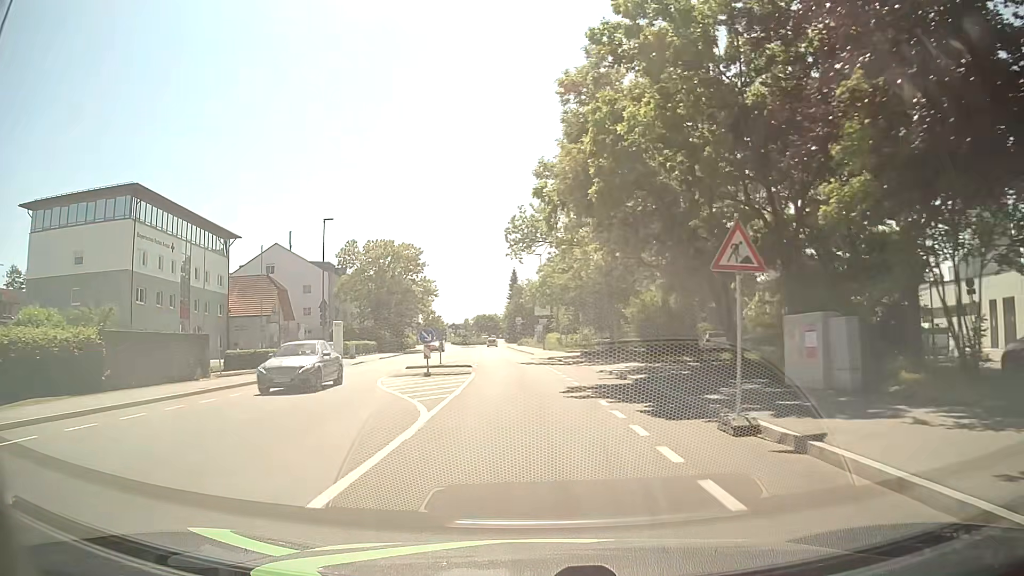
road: tertiary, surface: asphalt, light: Day
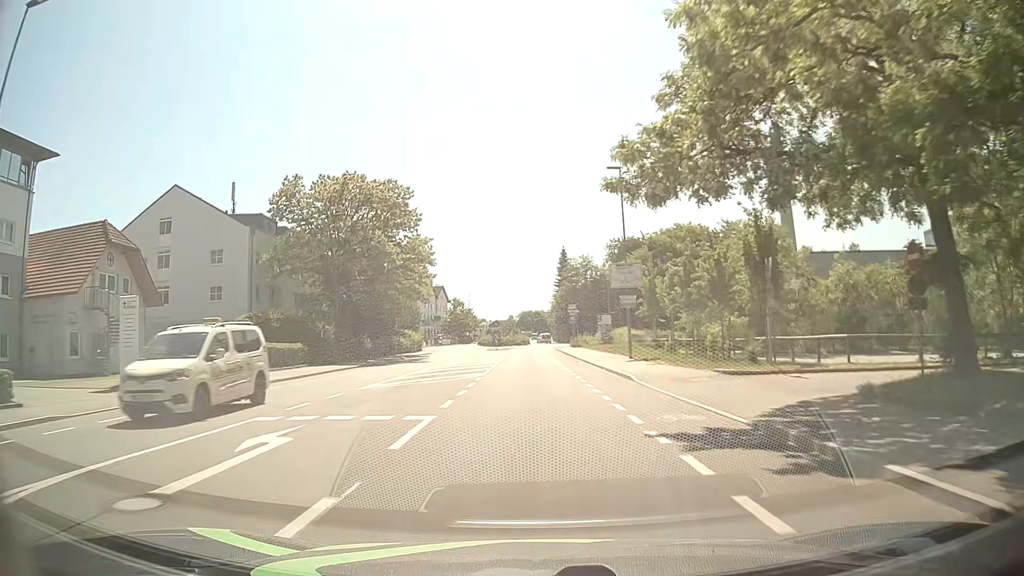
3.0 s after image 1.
(-1.6, +36.9) m; -4°
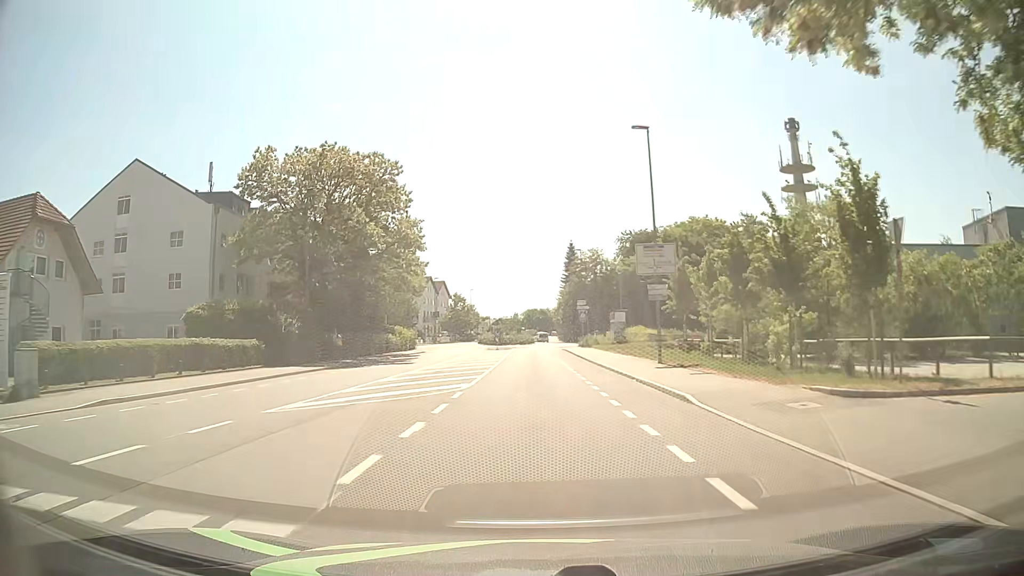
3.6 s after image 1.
(0.0, +7.3) m; -1°
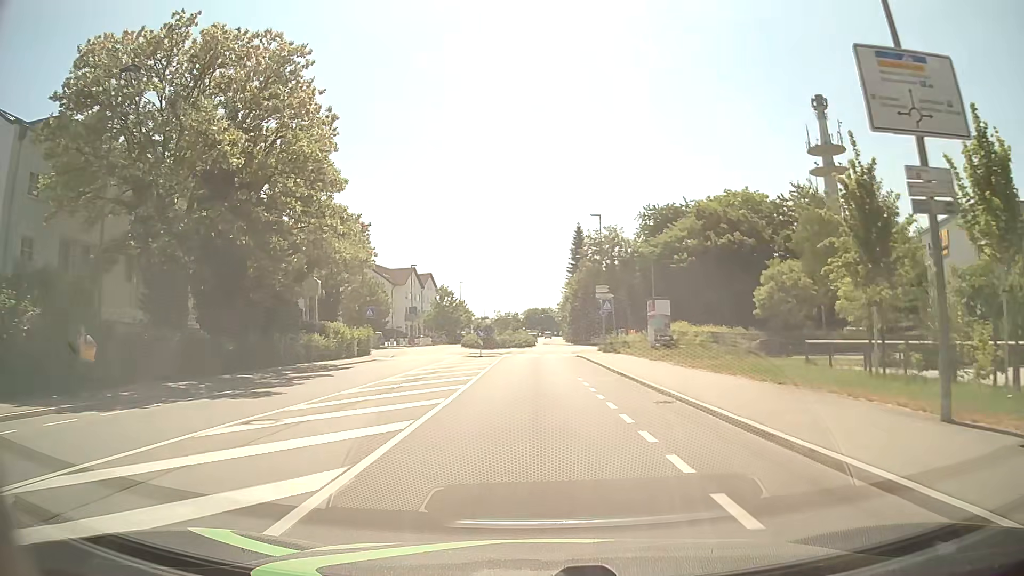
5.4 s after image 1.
(0.0, +20.5) m; 0°
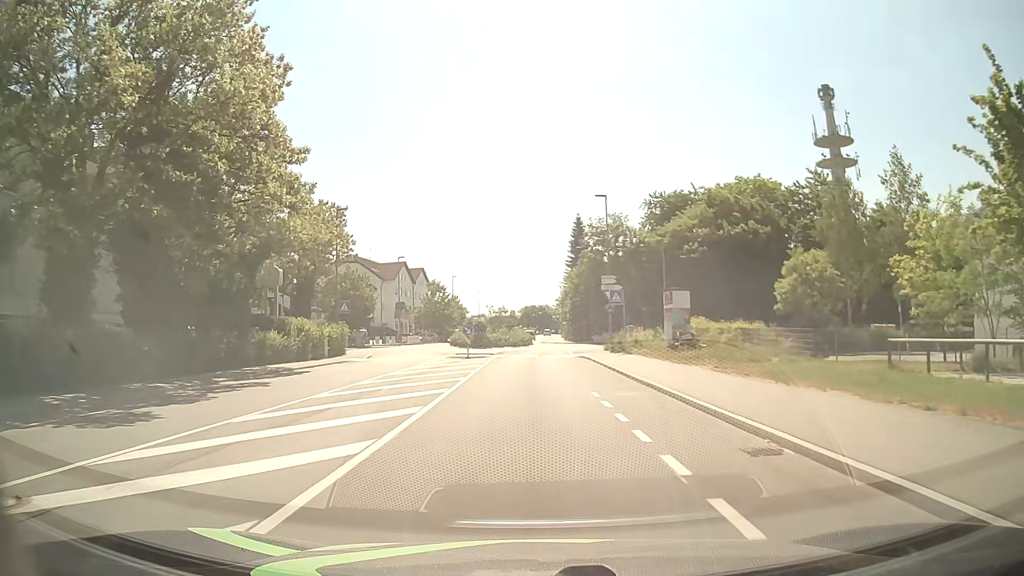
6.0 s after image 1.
(0.0, +6.3) m; 0°
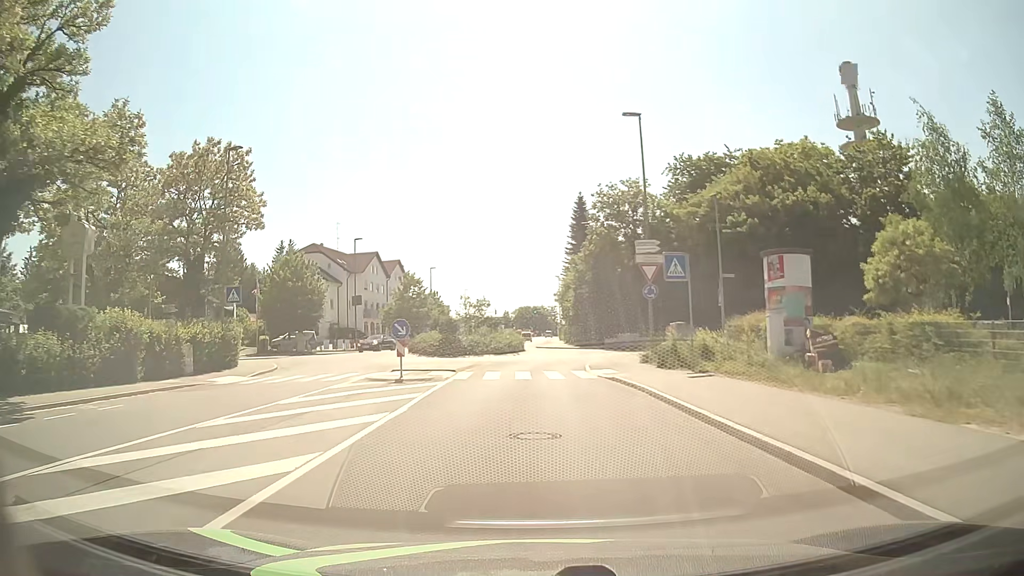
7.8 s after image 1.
(+0.1, +17.0) m; +1°
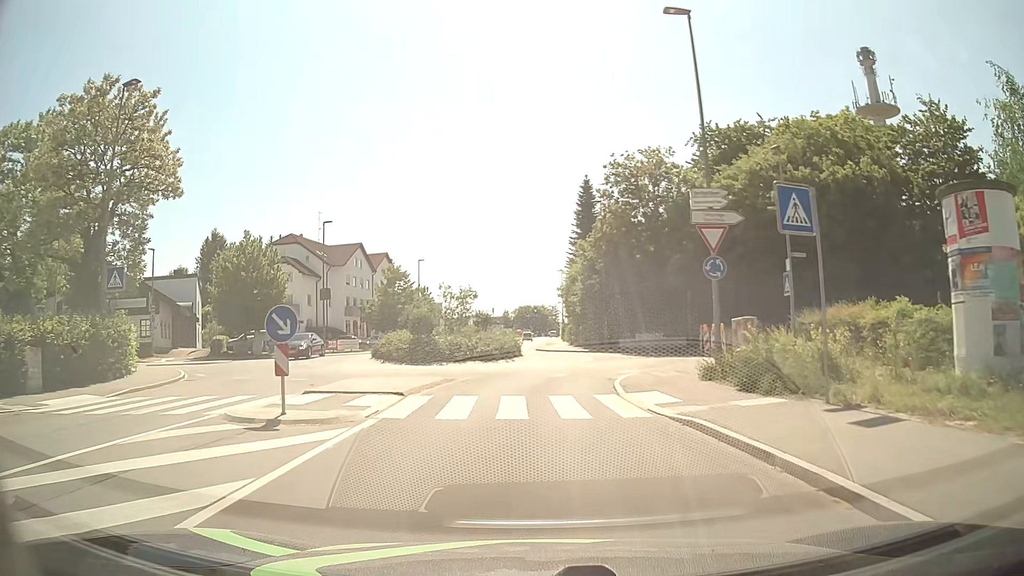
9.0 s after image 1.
(-0.1, +9.4) m; 0°
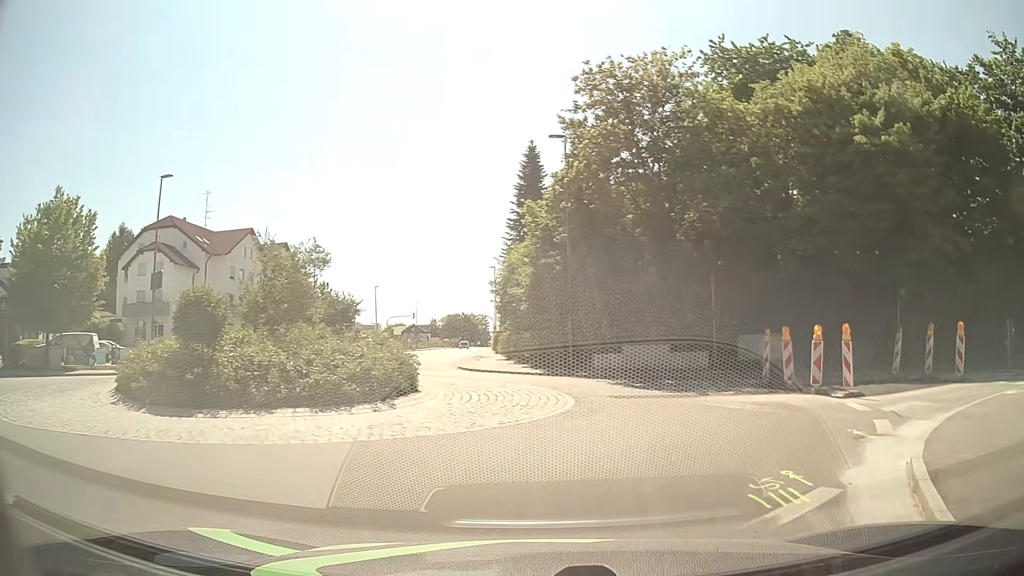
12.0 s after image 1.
(0.0, +17.4) m; +4°
(+2, +10) (+3, +19) (-2, +28) (-5, +38) (-6, +48) (-6, +58) (-7, +68) (-8, +78) (-8, +88) (-8, +98) m
